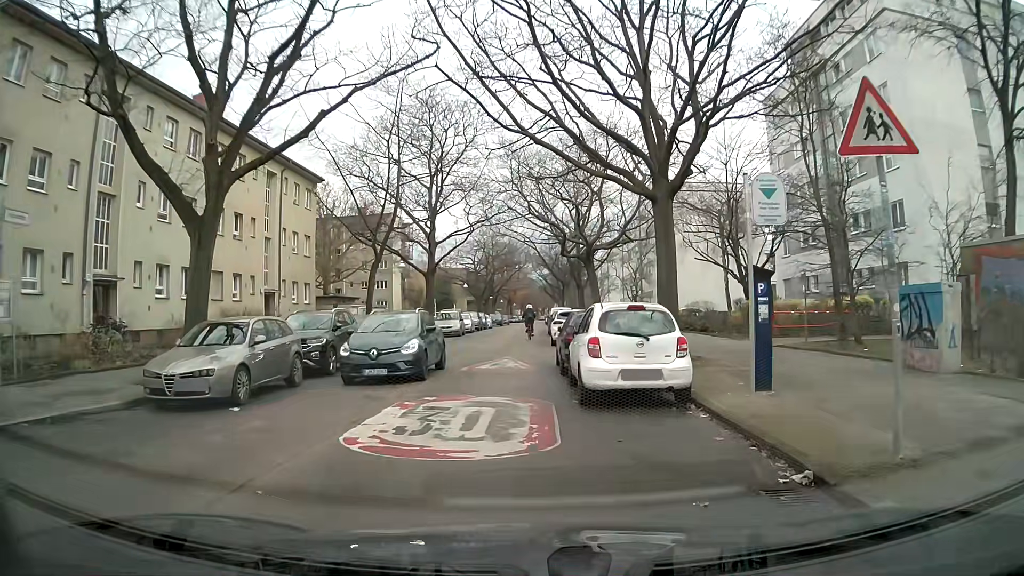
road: residential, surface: concrete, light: Day
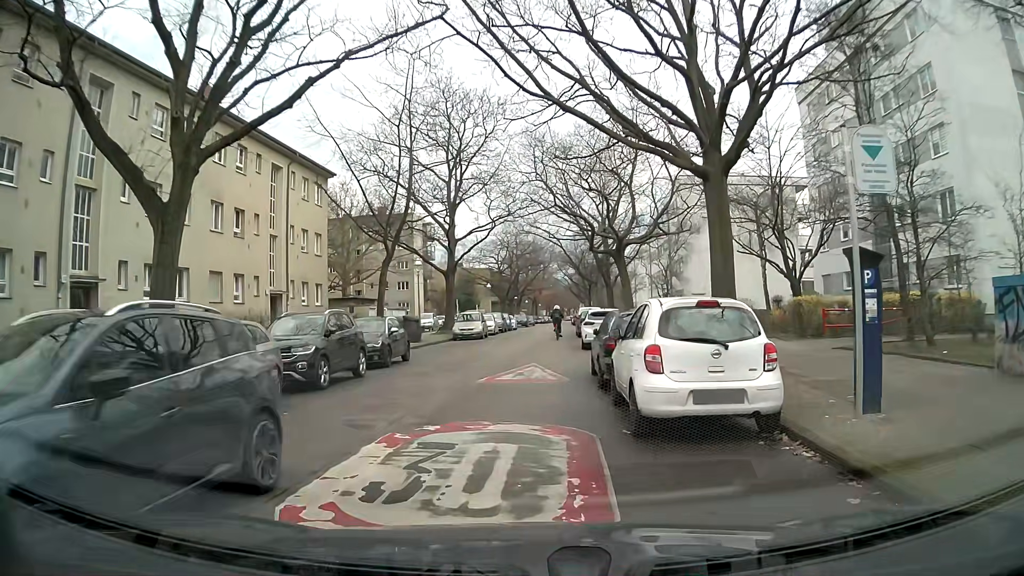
(-0.1, +2.6) m; -3°
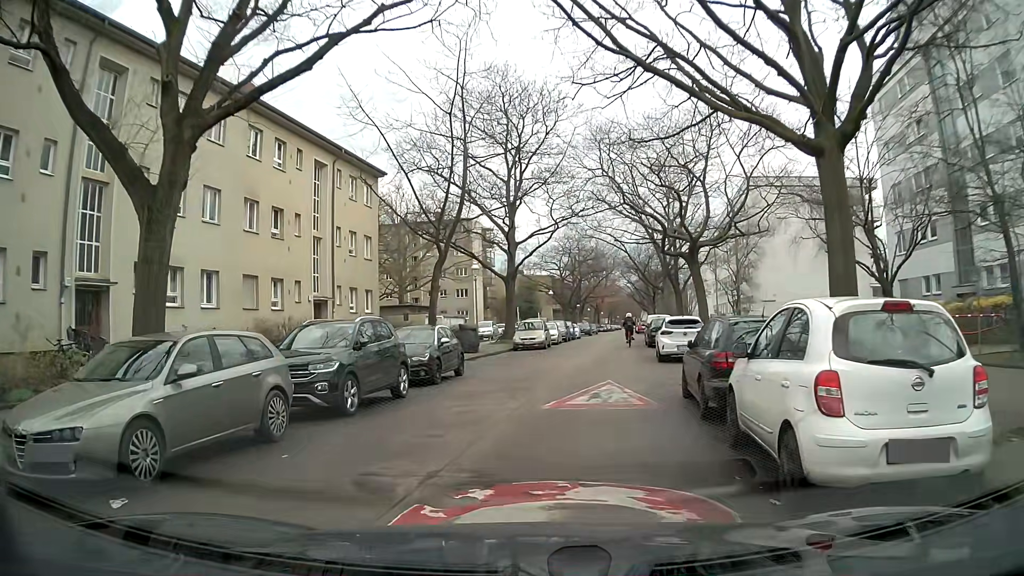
(-0.1, +2.9) m; -5°
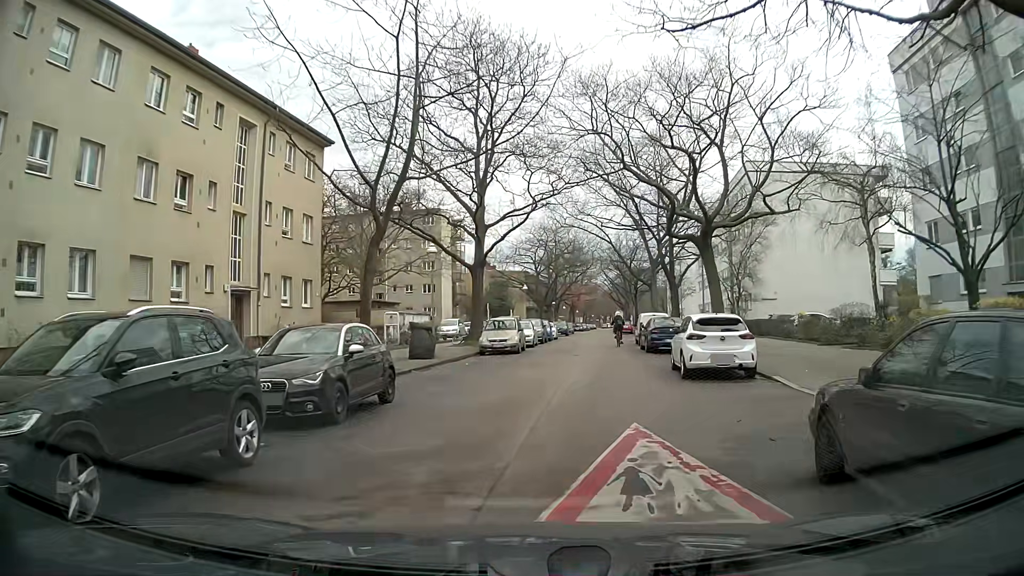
(-0.1, +6.8) m; +1°
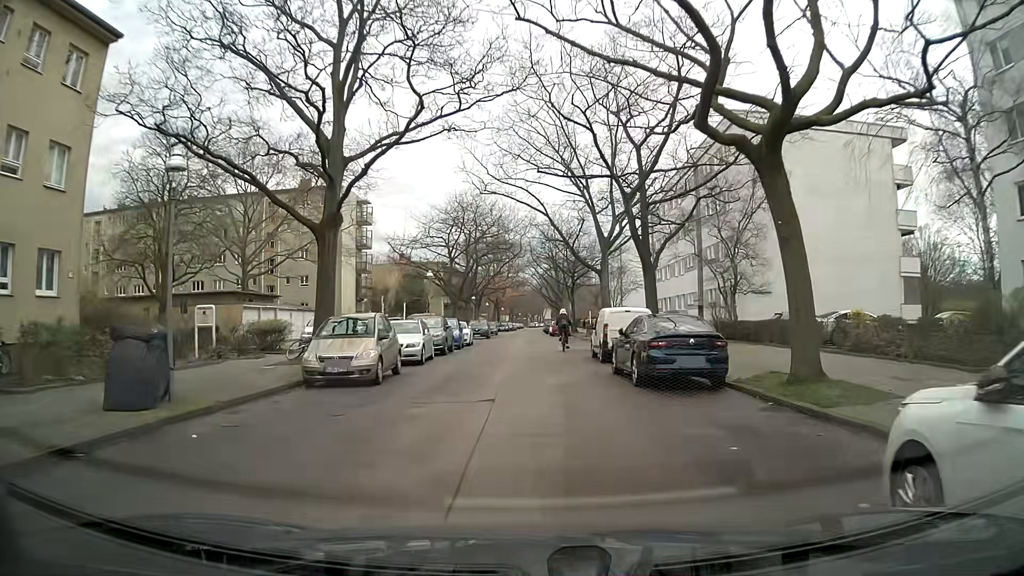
(+1.3, +14.7) m; +6°
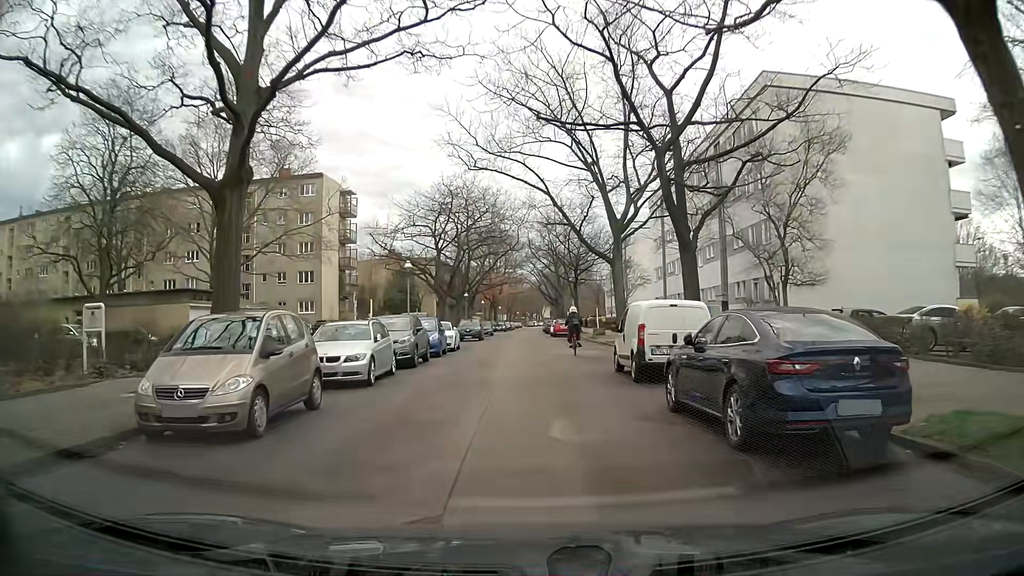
(+0.1, +6.8) m; +1°
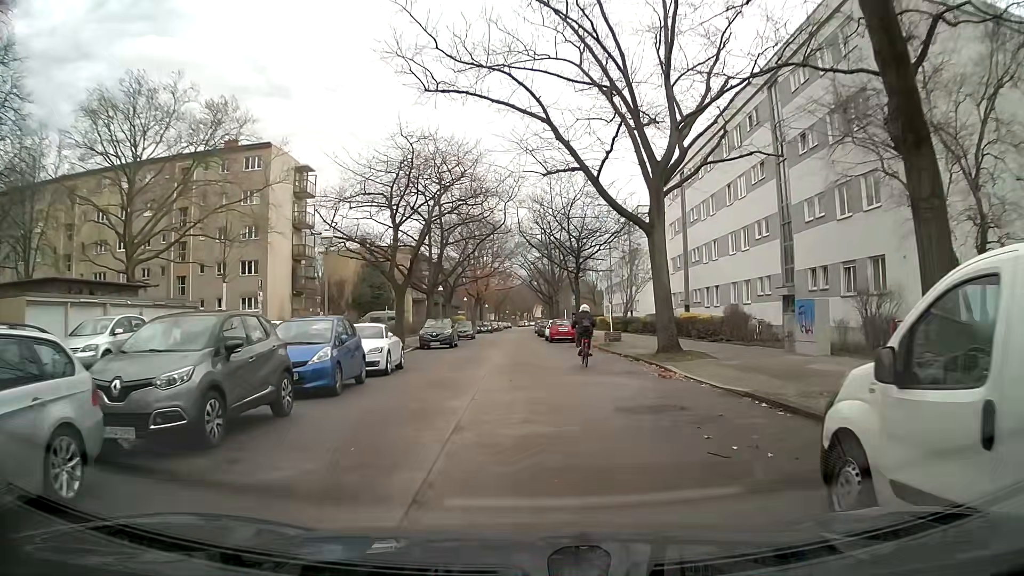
(0.0, +12.6) m; 0°
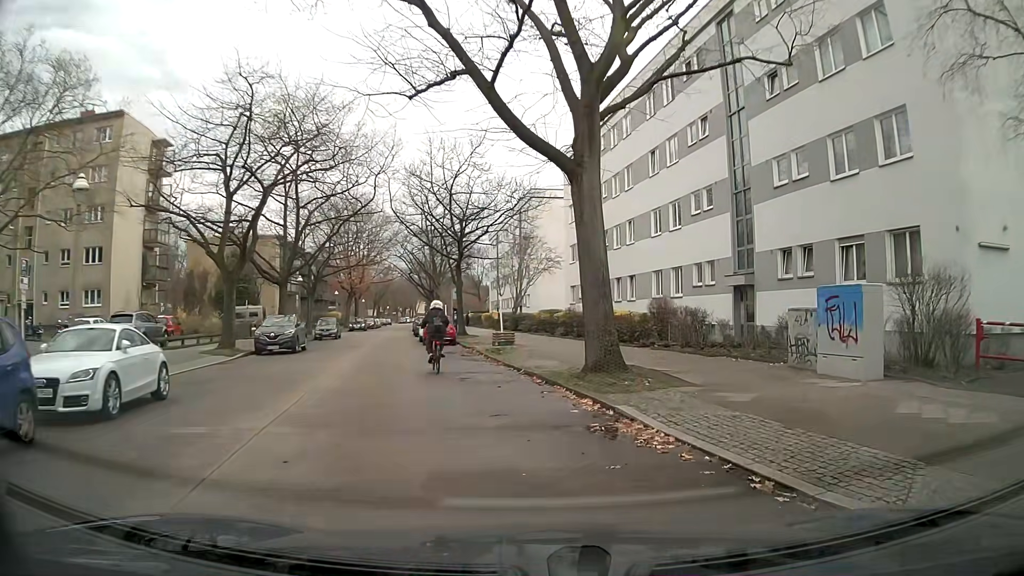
(+0.5, +8.3) m; +11°
